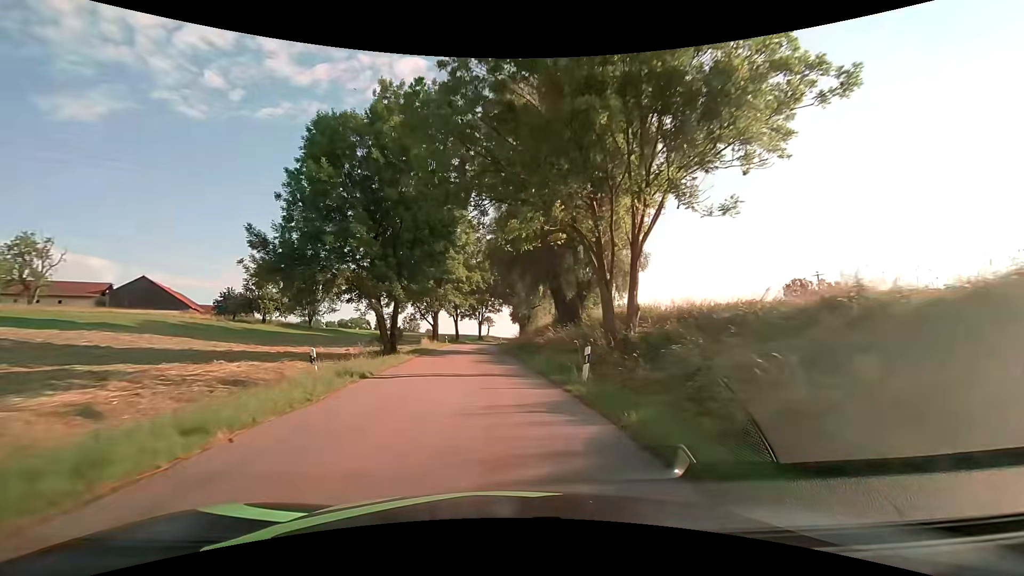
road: tertiary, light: Day
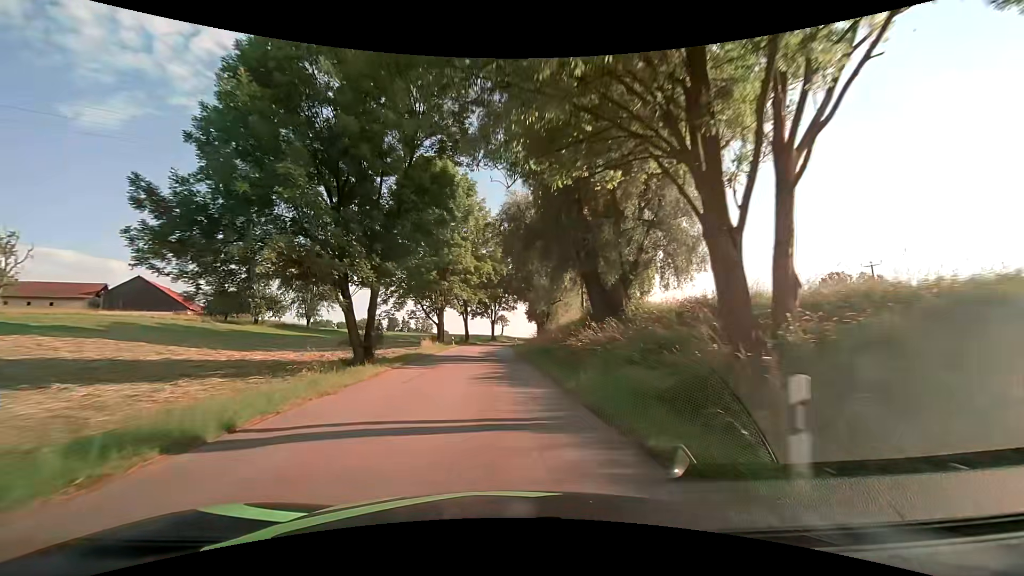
(-0.1, +9.2) m; -1°
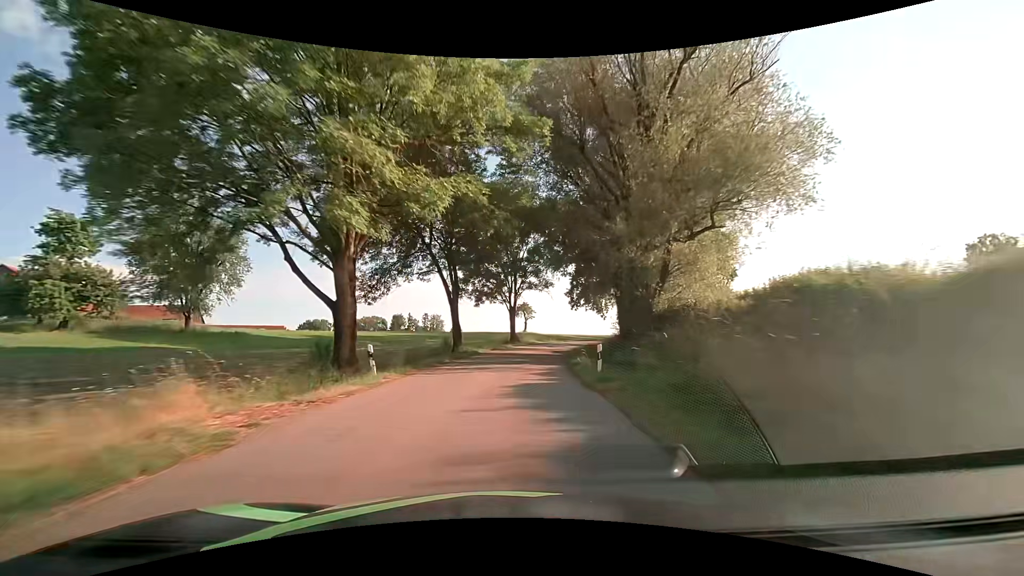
(-1.5, +40.1) m; -3°
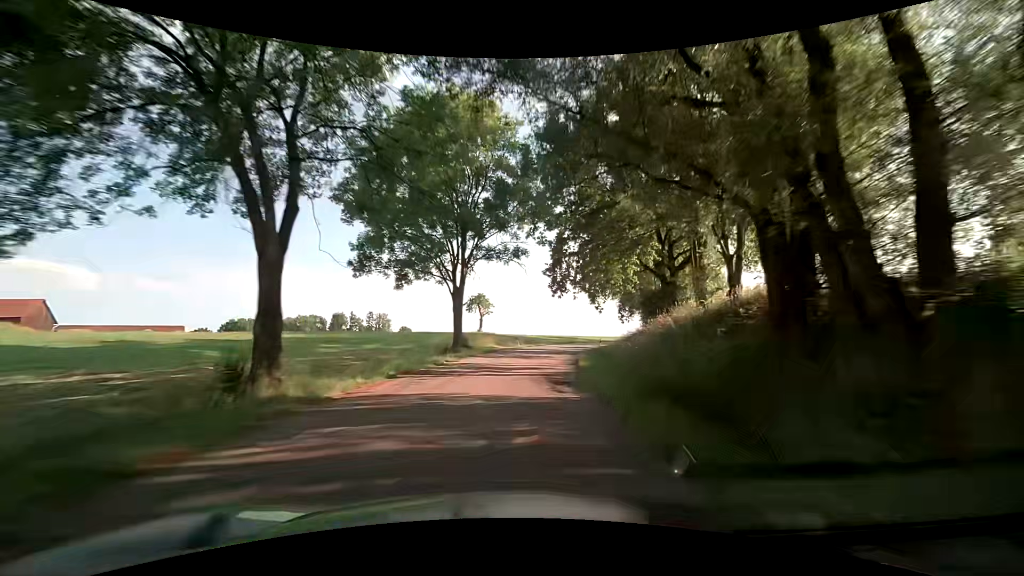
(+0.9, +22.0) m; +6°
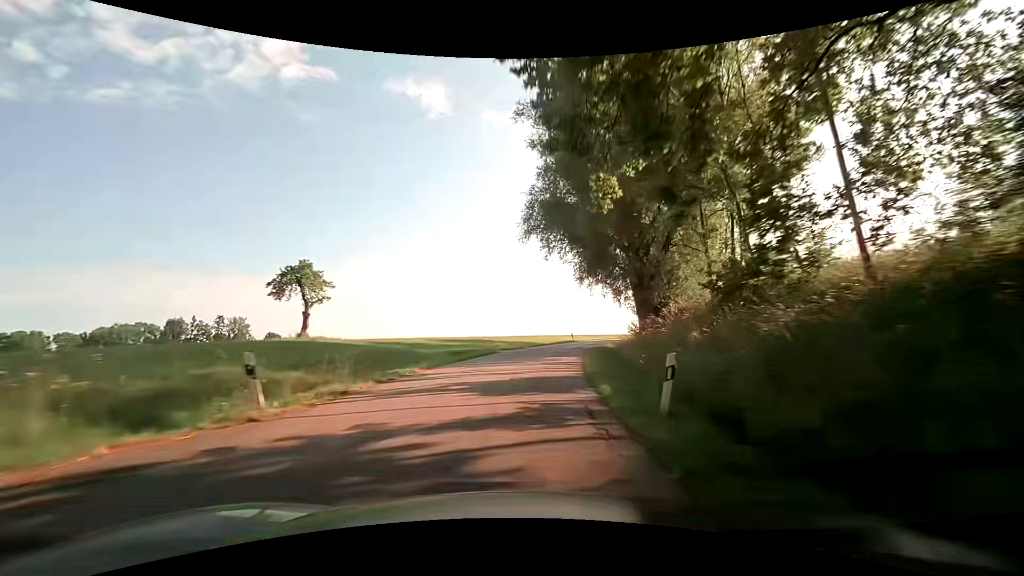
(+2.7, +33.9) m; +10°
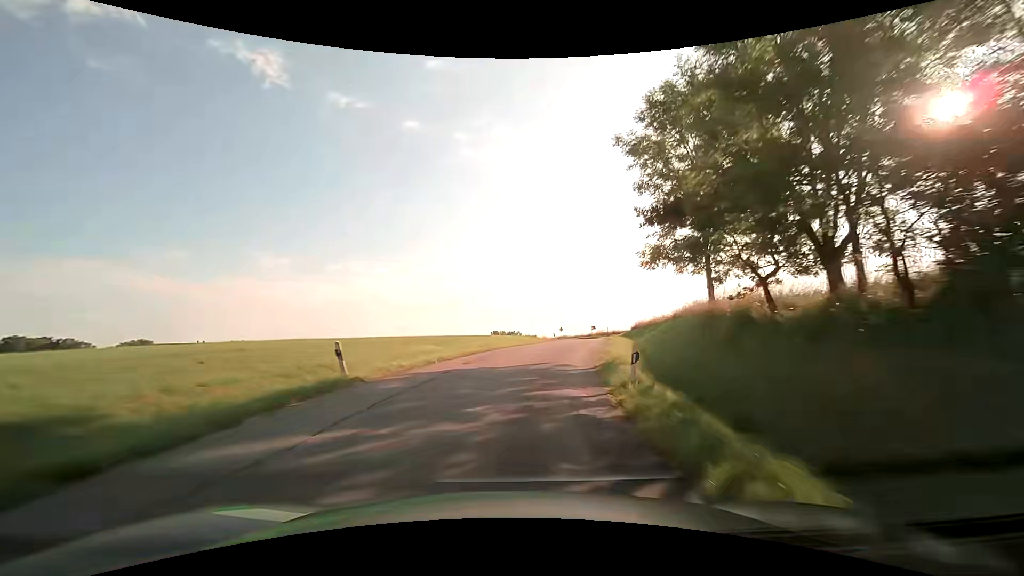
(+7.0, +43.7) m; +19°
(0, +10) (+2, +20) (+3, +30) (+6, +39) (+8, +49) (+10, +59) (+11, +69) (+12, +79) (+12, +89) (+12, +99) m
